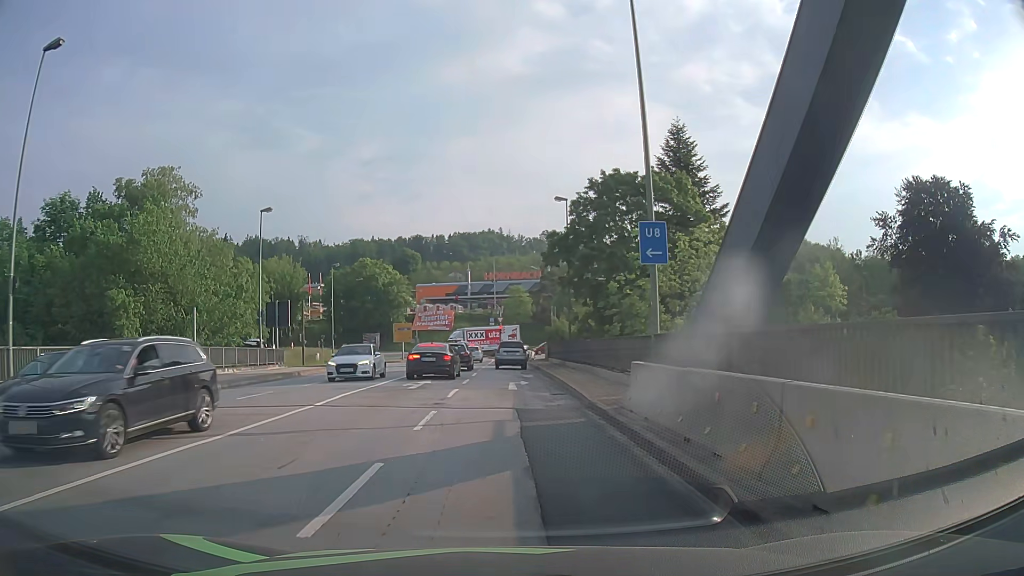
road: primary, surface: asphalt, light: Day
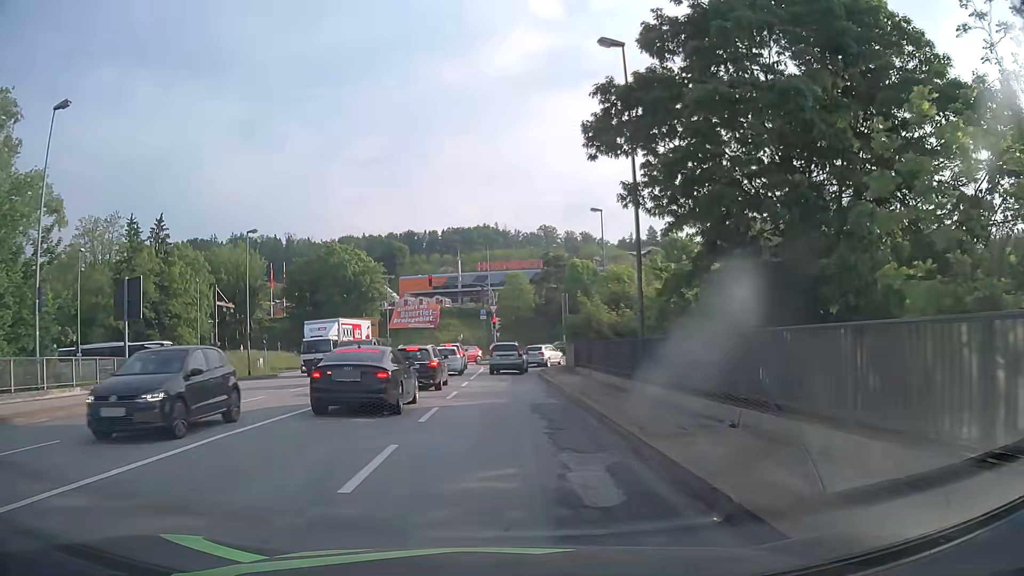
(+0.1, +22.6) m; 0°
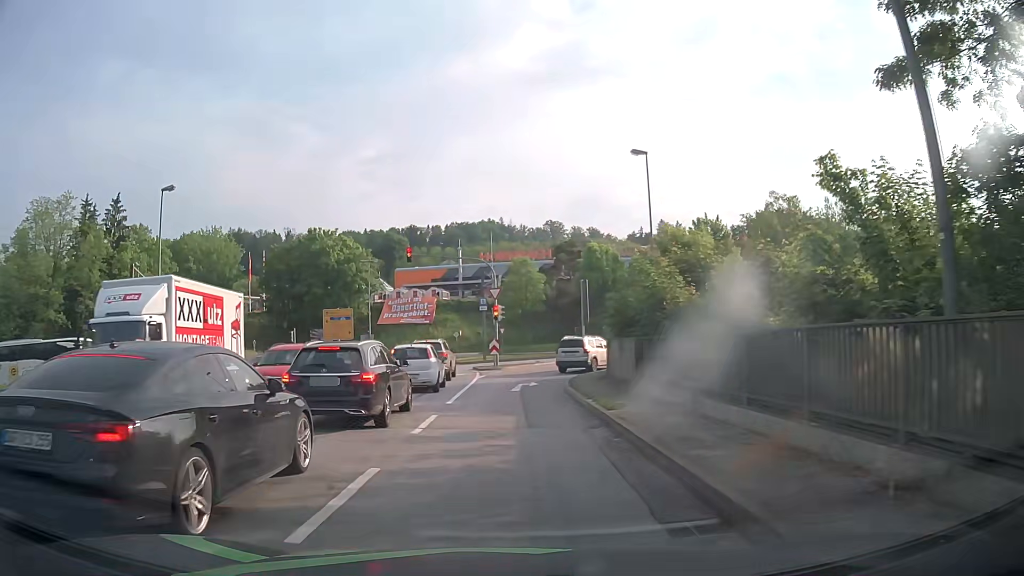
(+0.1, +13.6) m; 0°
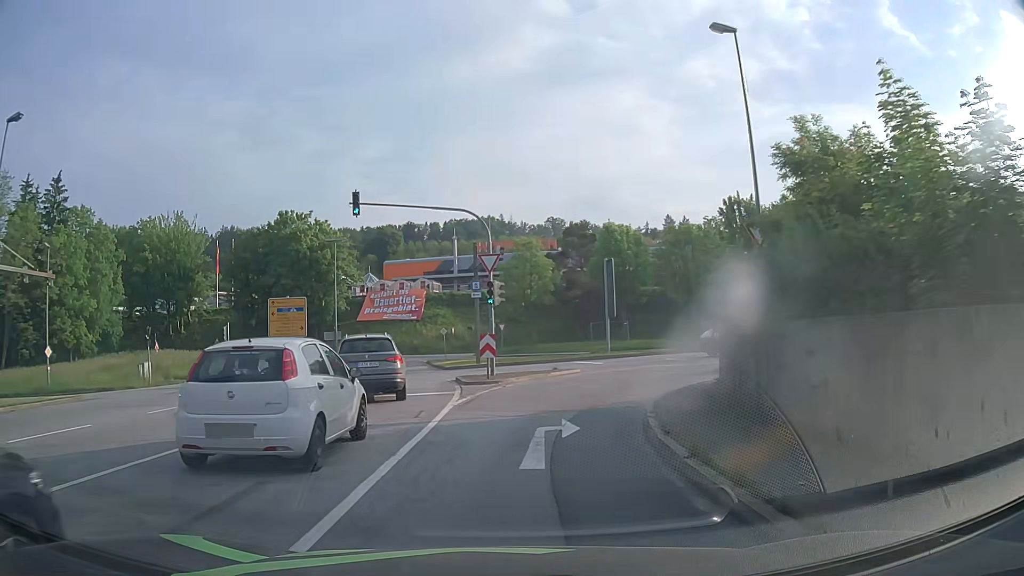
(0.0, +13.6) m; +1°
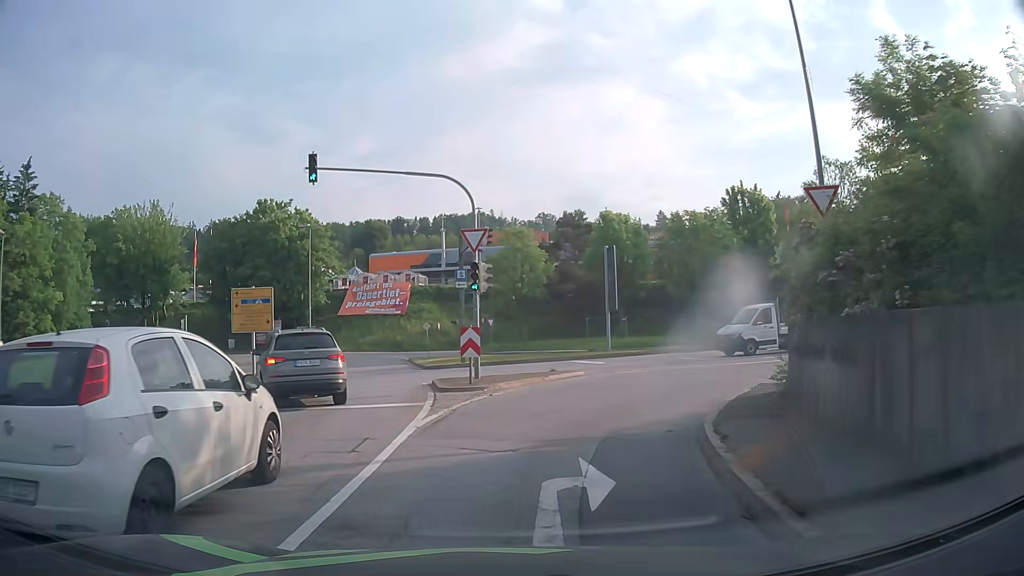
(0.0, +4.5) m; 0°
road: primary_link
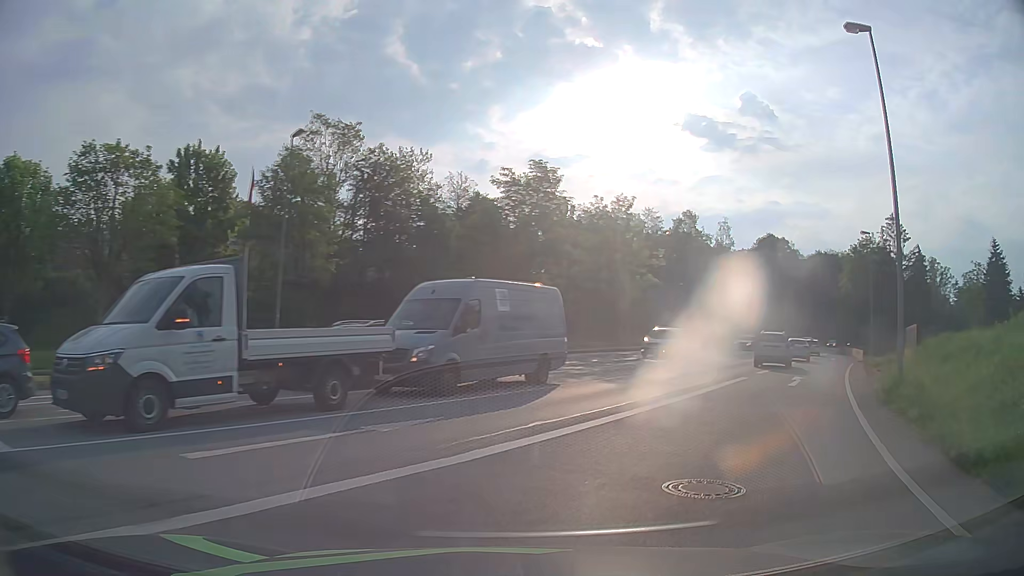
(+6.3, +20.4) m; +46°
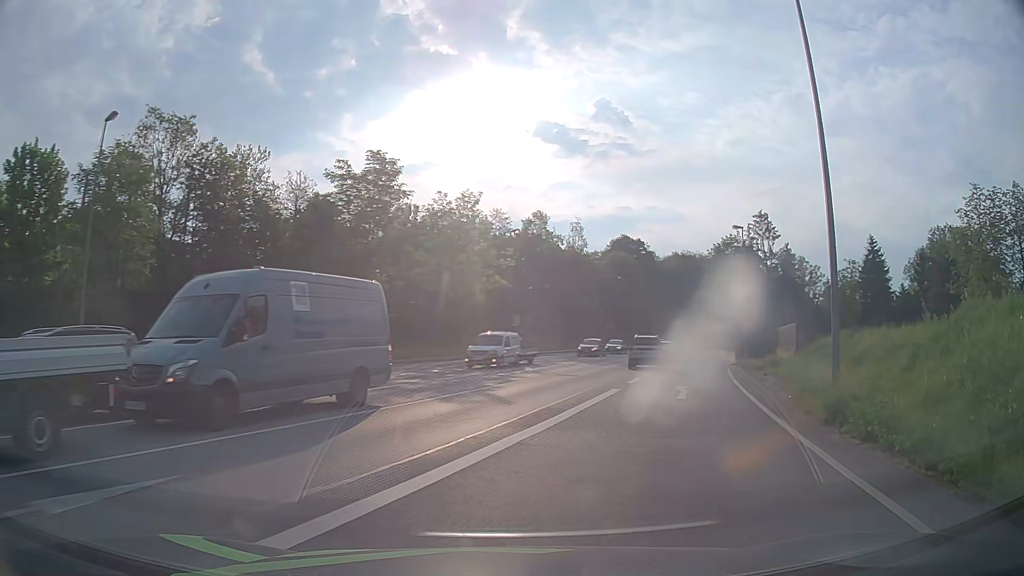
(+0.5, +4.1) m; +13°
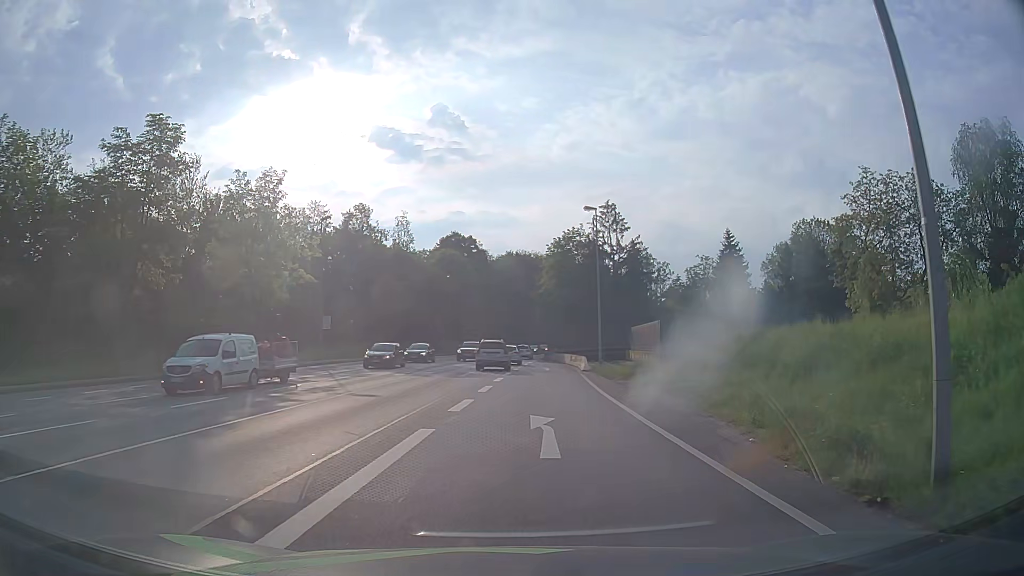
(+1.3, +8.1) m; +15°
(0, +10) (0, +20) (+1, +30) (+1, +40) (+1, +50) (+1, +60) (+2, +70) (+3, +80) (+4, +90) (+6, +100) m
